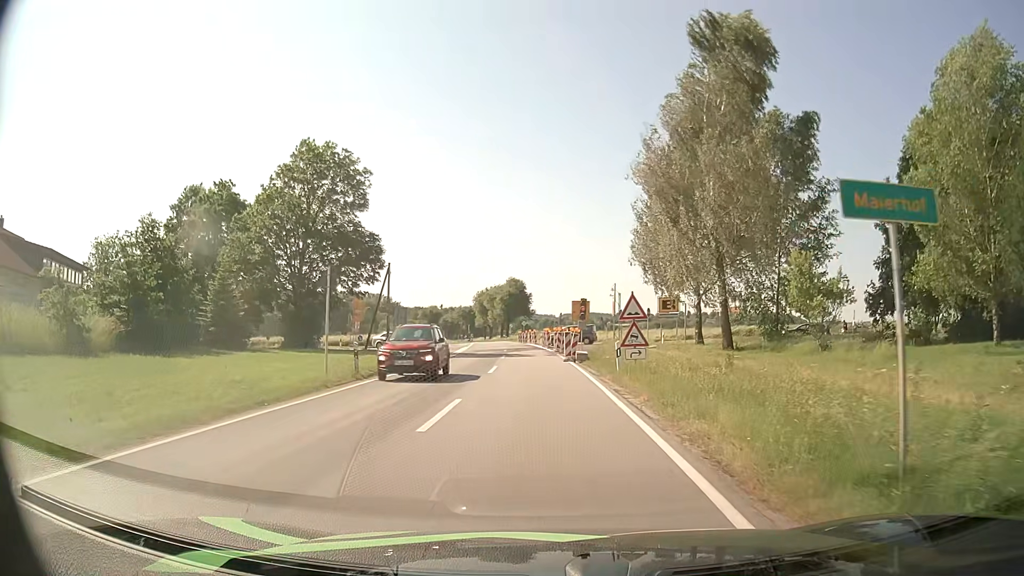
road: secondary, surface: asphalt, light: Day
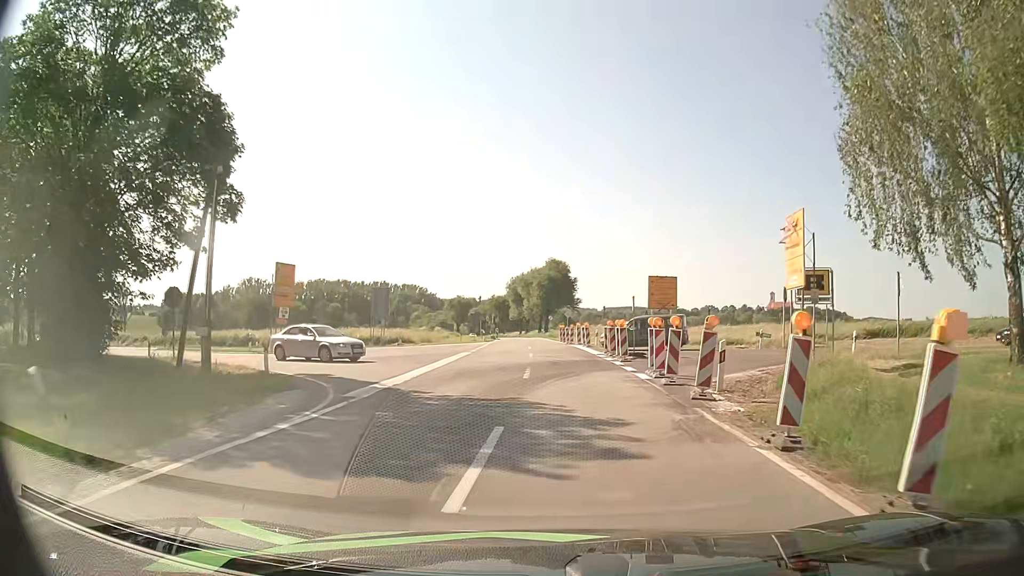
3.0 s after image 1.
(-1.1, +28.1) m; -4°
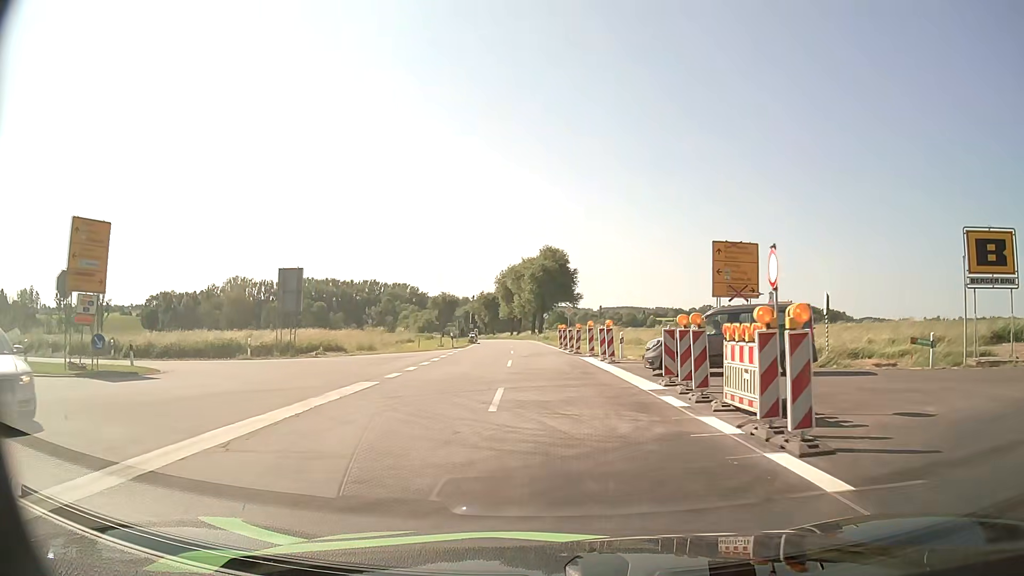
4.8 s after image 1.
(+0.1, +18.2) m; 0°
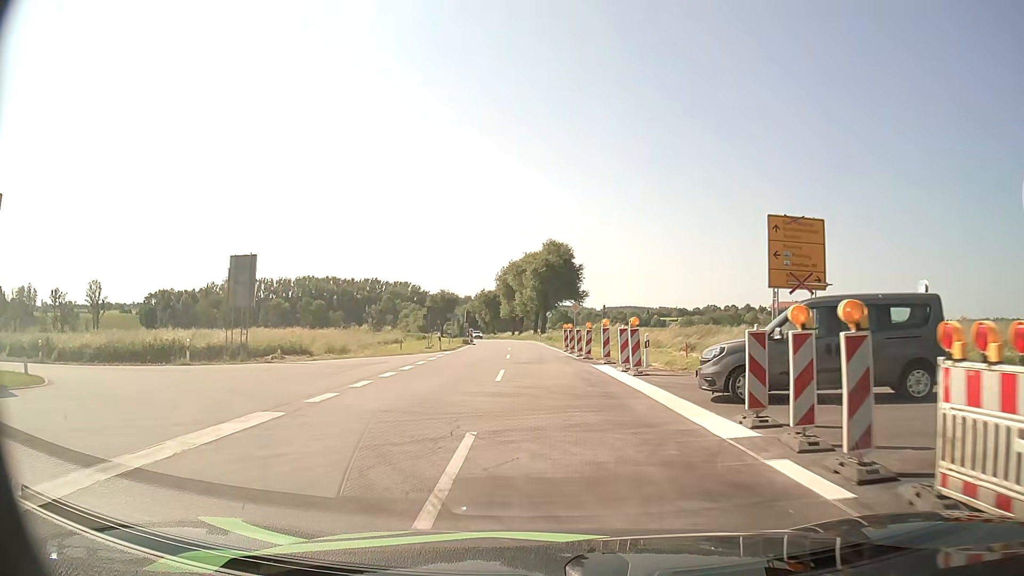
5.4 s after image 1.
(0.0, +6.3) m; 0°
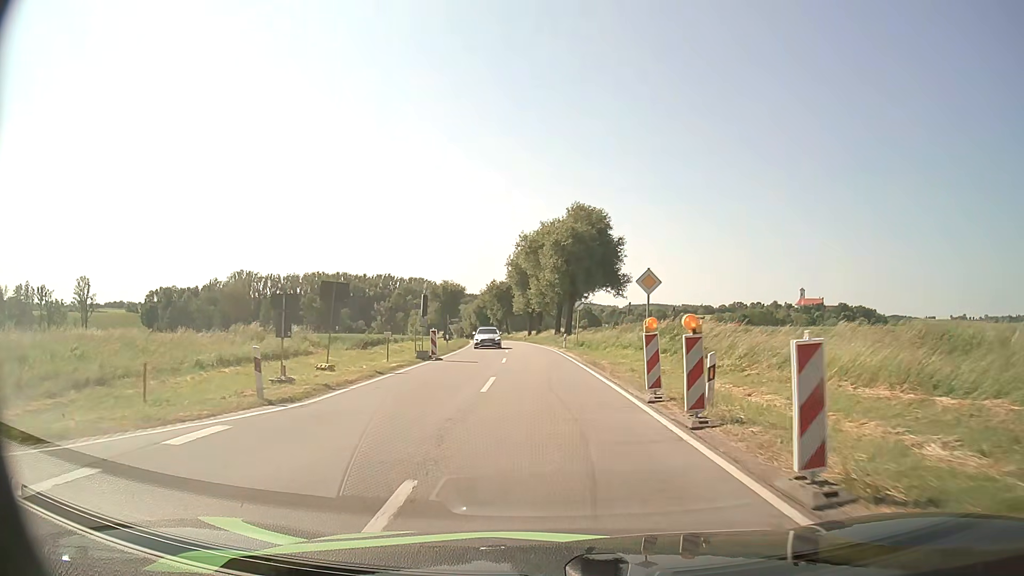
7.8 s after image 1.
(-0.6, +26.5) m; -2°
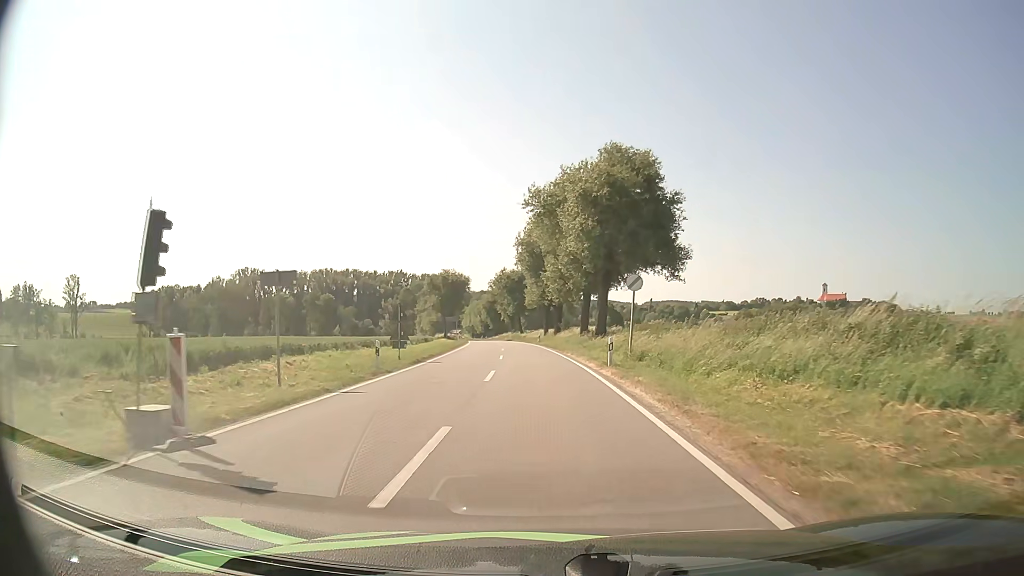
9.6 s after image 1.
(-0.3, +21.2) m; -2°
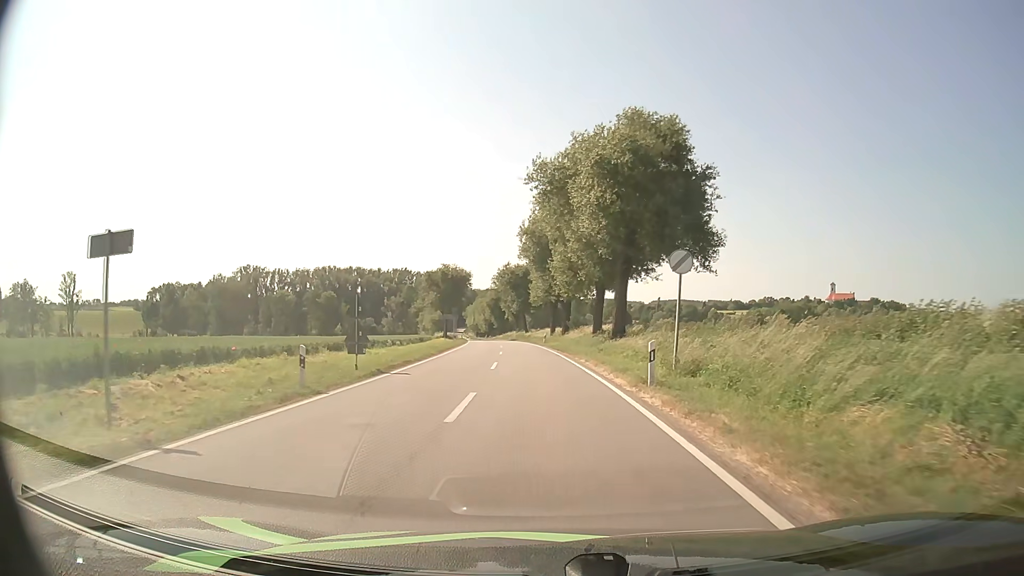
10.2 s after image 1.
(0.0, +7.3) m; 0°
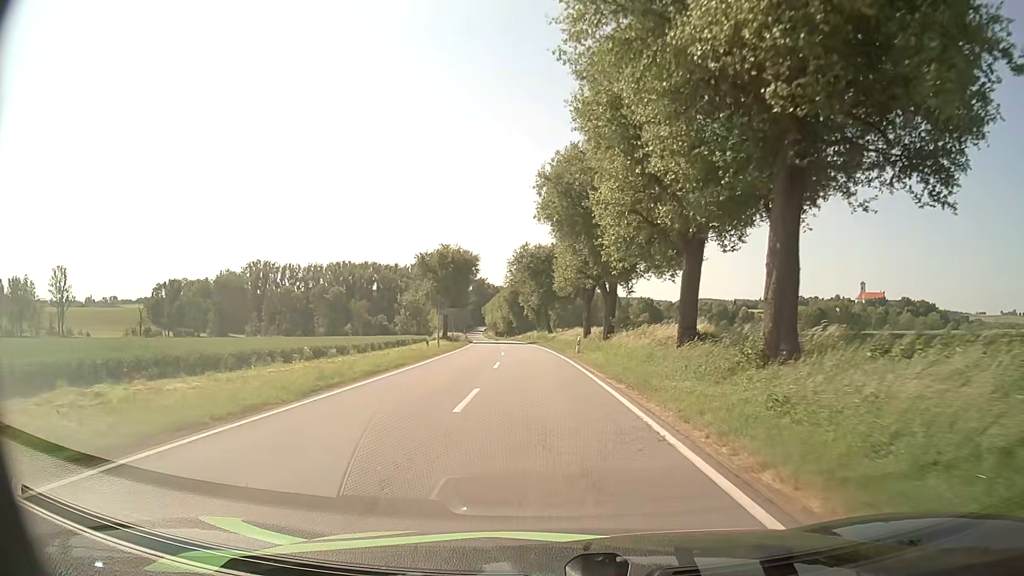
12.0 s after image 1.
(-0.5, +23.2) m; -2°
(0, +10) (0, +20) (-1, +30) (-1, +40) (-2, +50) (-2, +60) (-3, +70) (-4, +80) (-5, +90) (-6, +100) m
